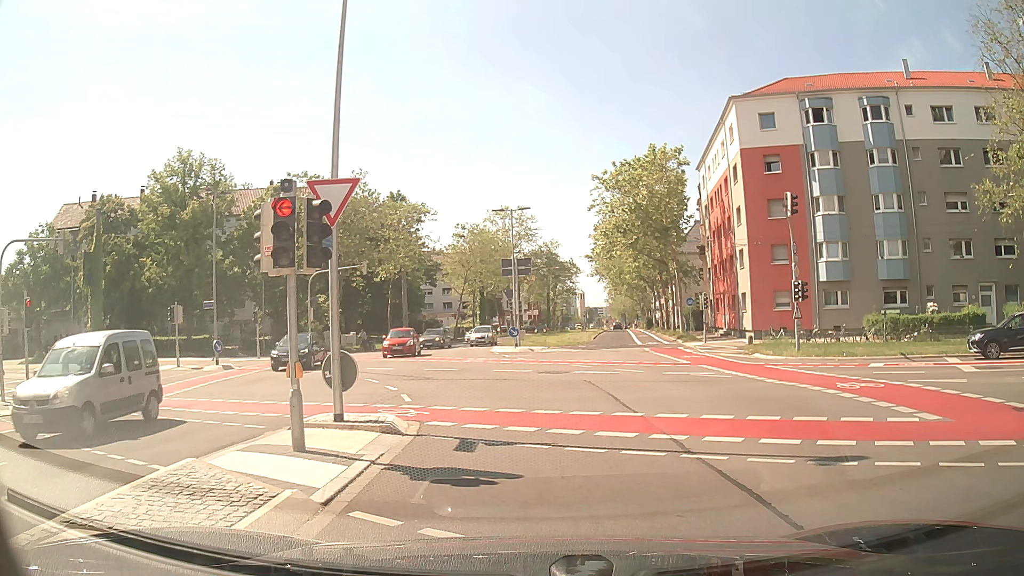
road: secondary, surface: asphalt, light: Day
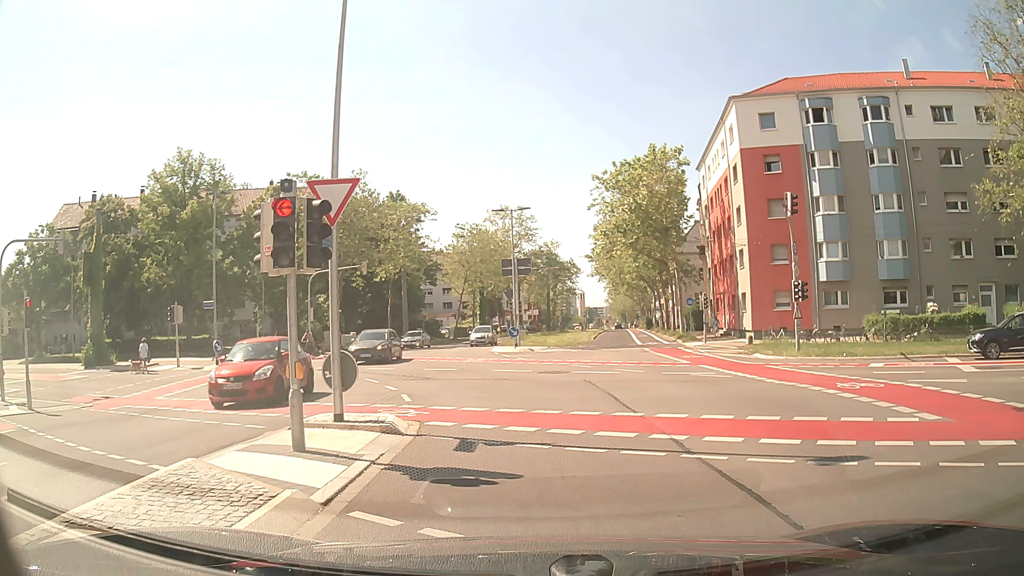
(0.0, 0.0) m; 0°
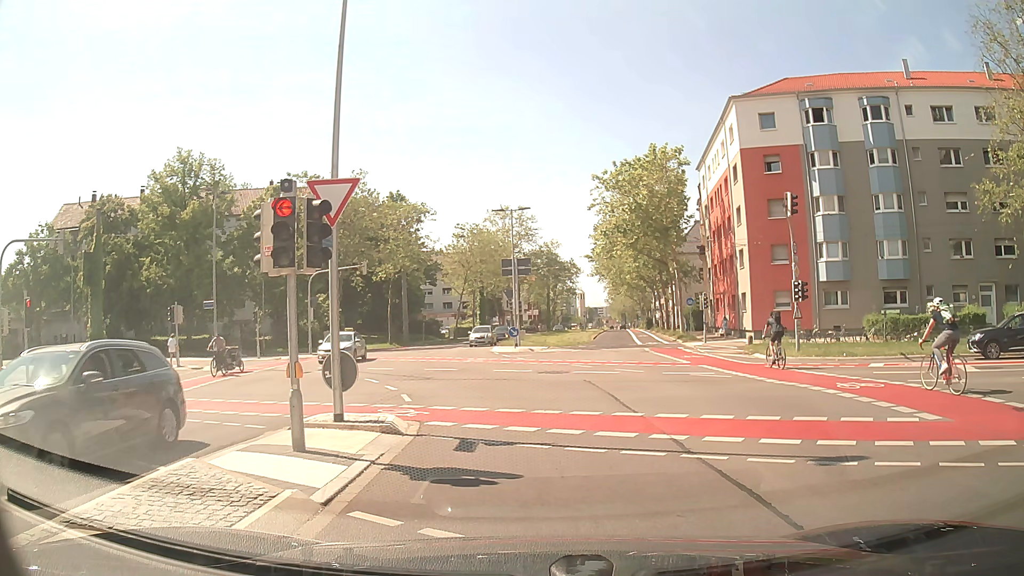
(0.0, 0.0) m; 0°
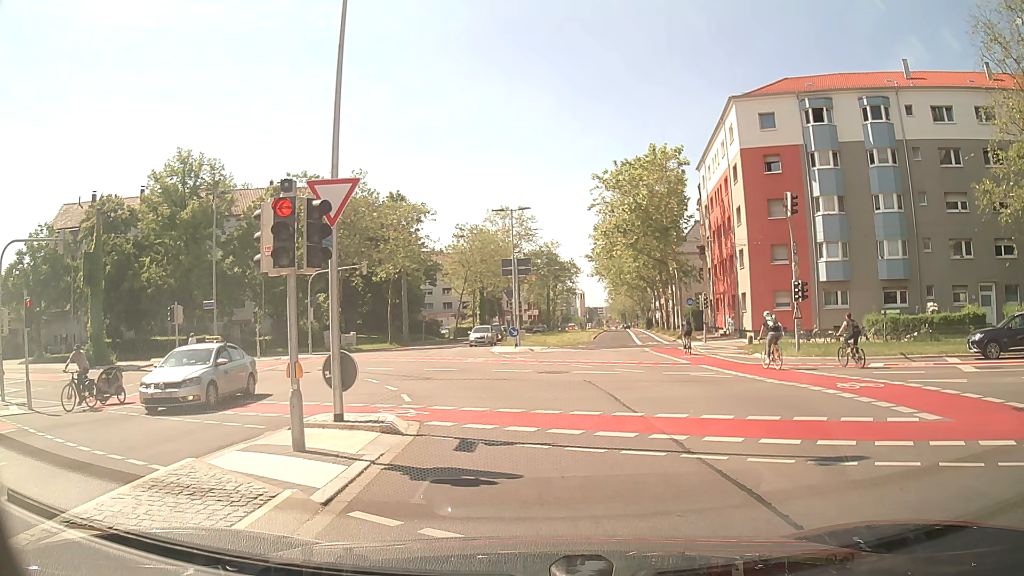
(0.0, 0.0) m; 0°
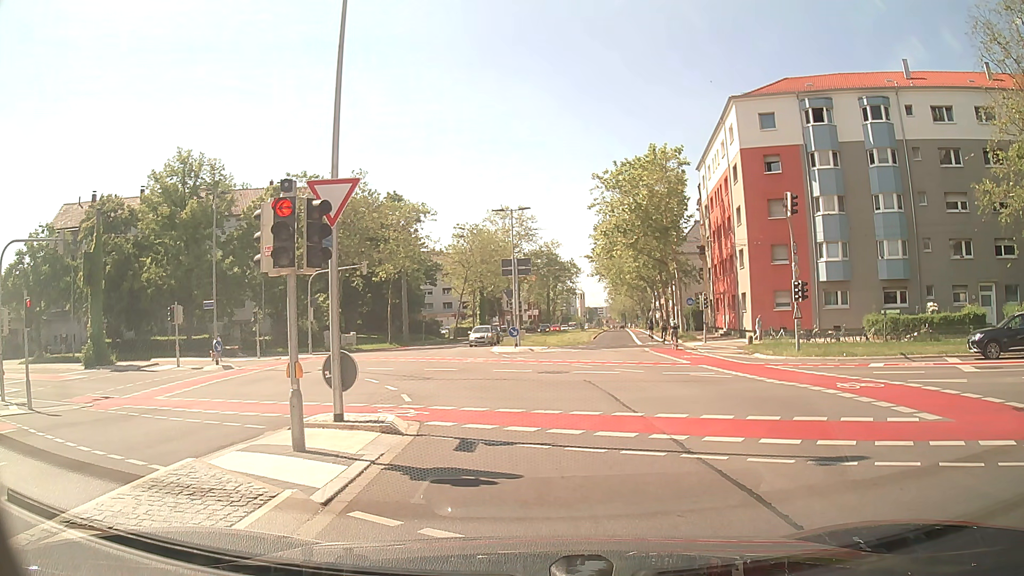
(0.0, 0.0) m; 0°
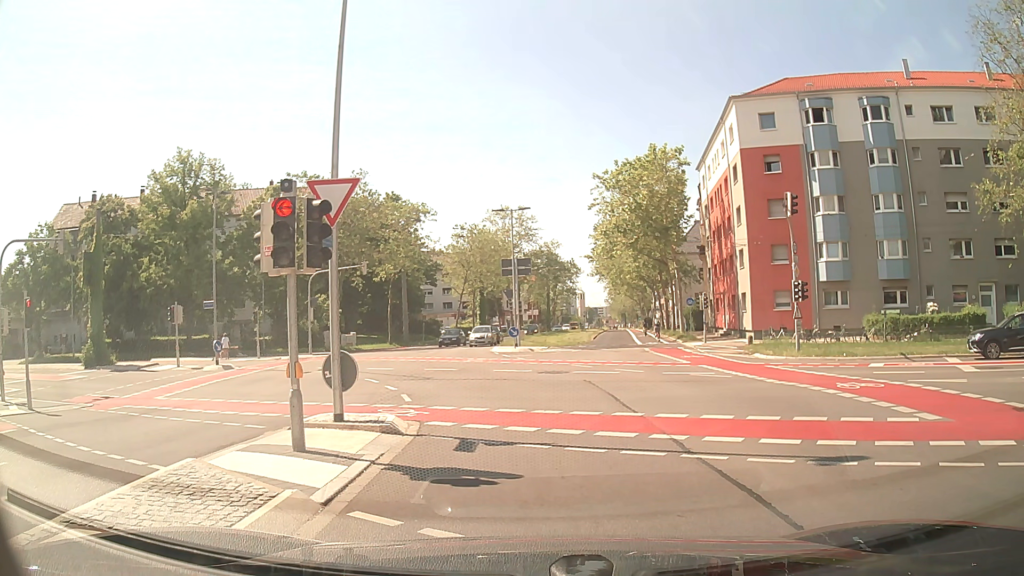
(0.0, 0.0) m; 0°
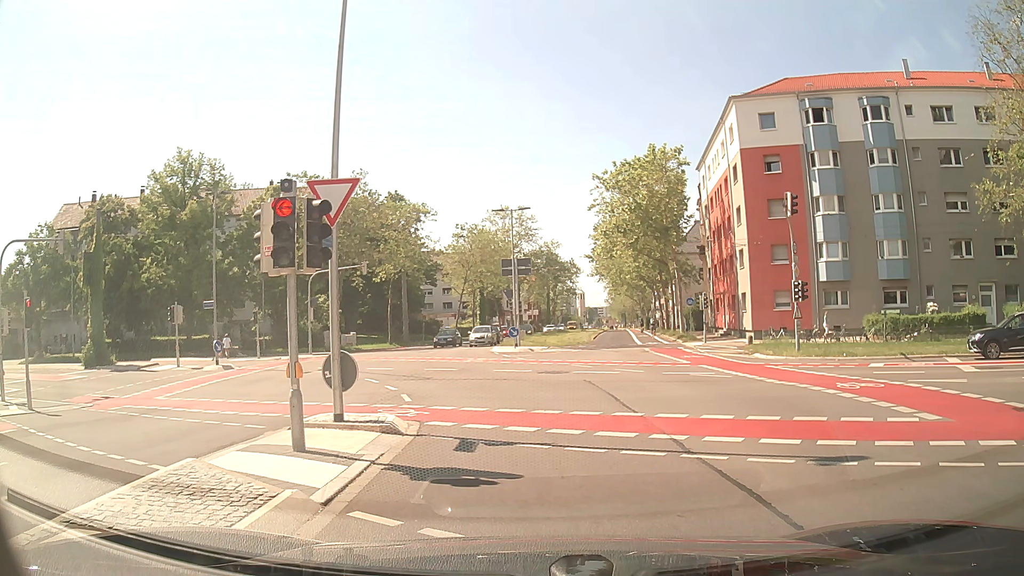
(0.0, 0.0) m; 0°
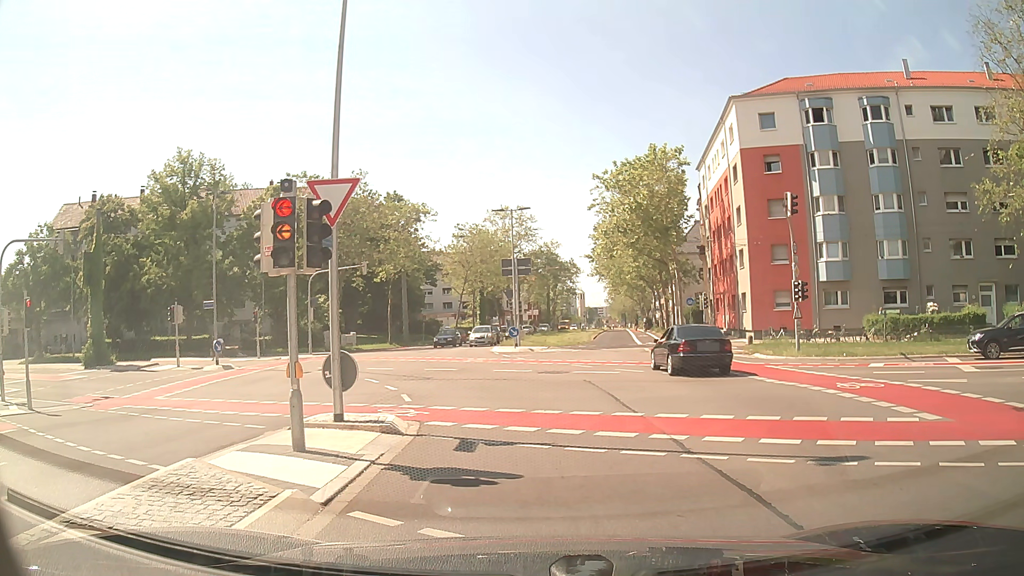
(0.0, 0.0) m; 0°
(0, +10) (-2, +20) (-7, +28) (-15, +34) (-24, +38) (-34, +39) (-44, +39) (-54, +38) (-64, +35) (-73, +32) m
